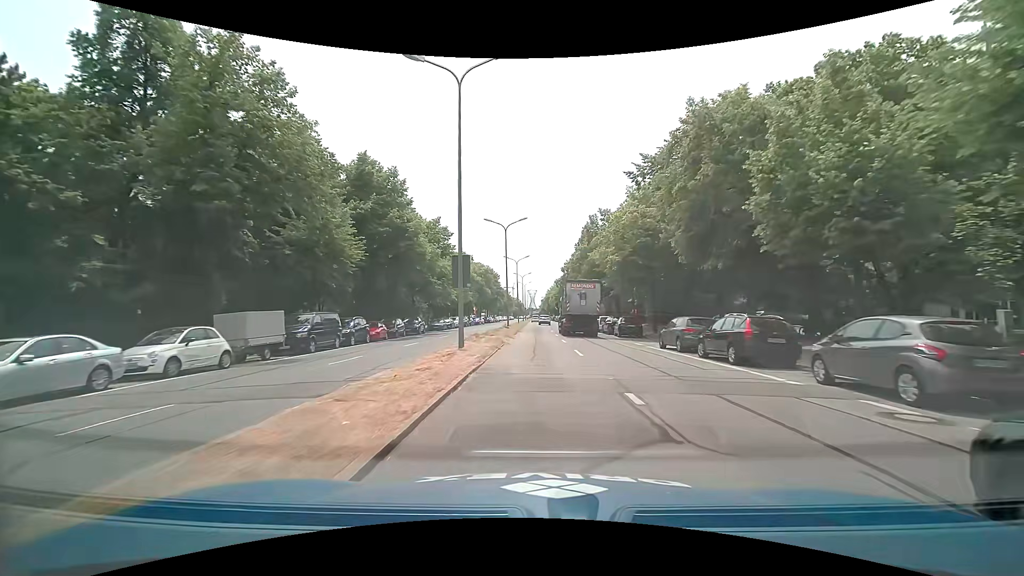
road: primary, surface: asphalt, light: Day
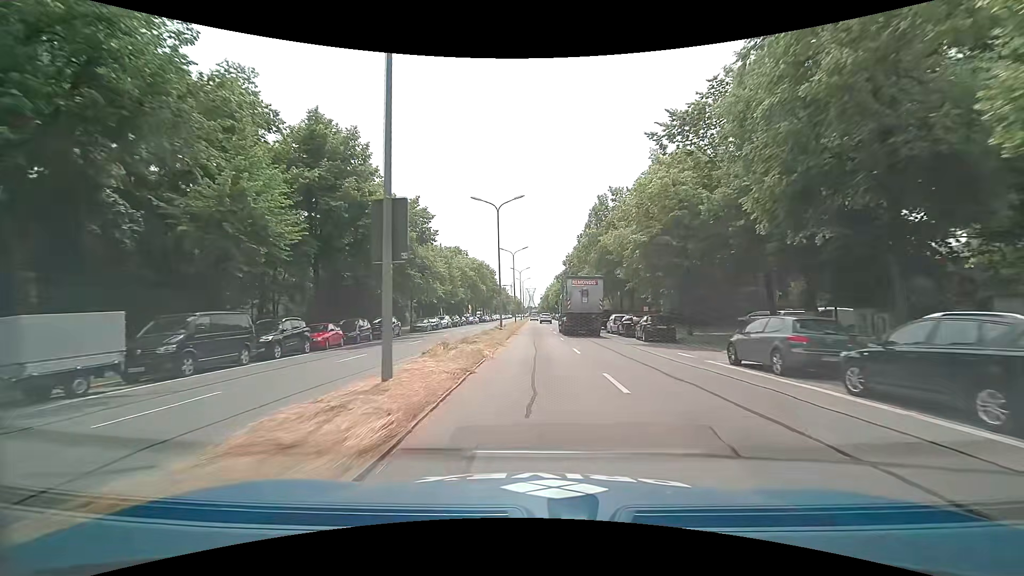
(0.0, +8.5) m; 0°
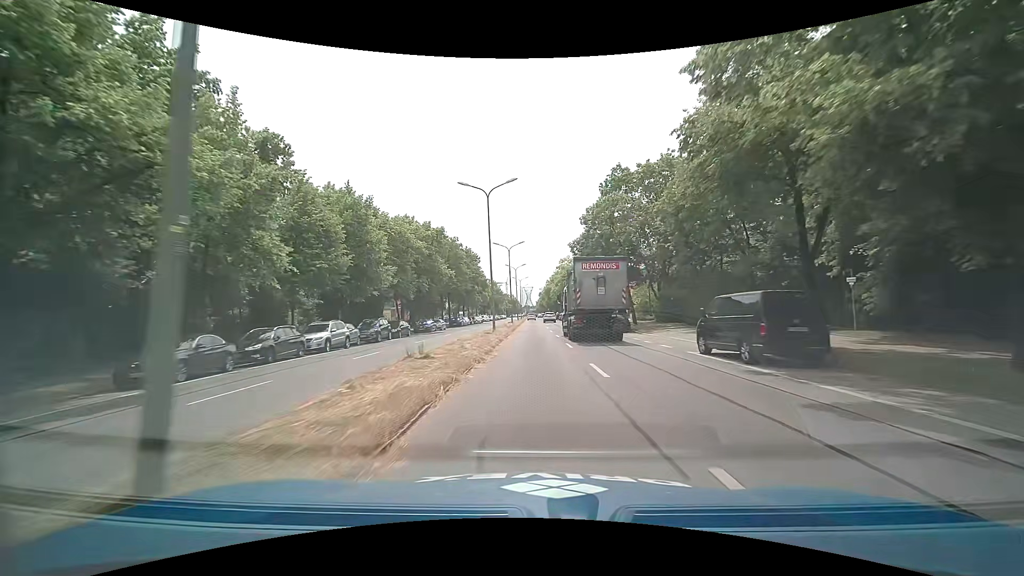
(0.0, +34.9) m; 0°
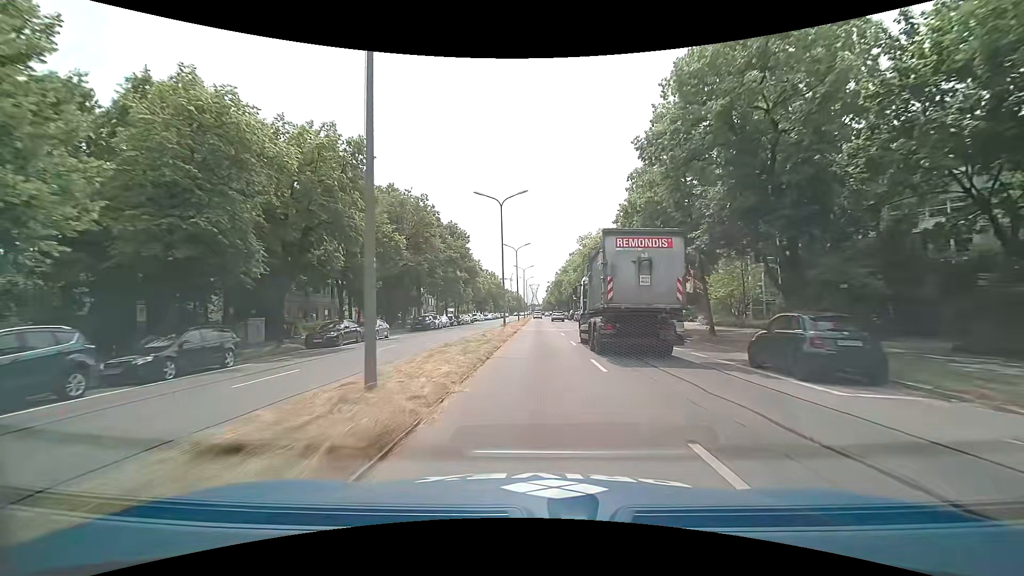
(0.0, +26.4) m; 0°
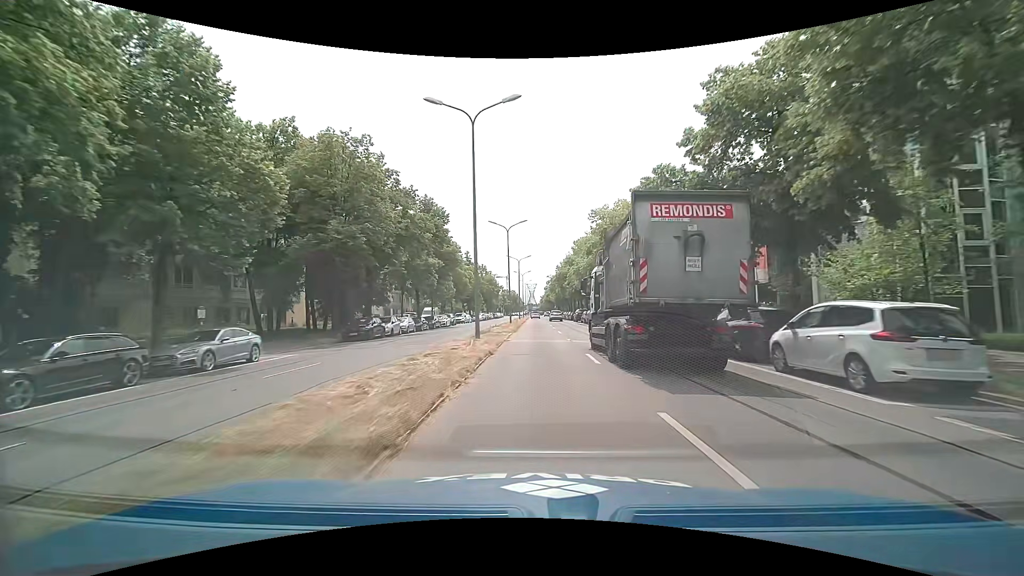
(+0.1, +16.8) m; 0°
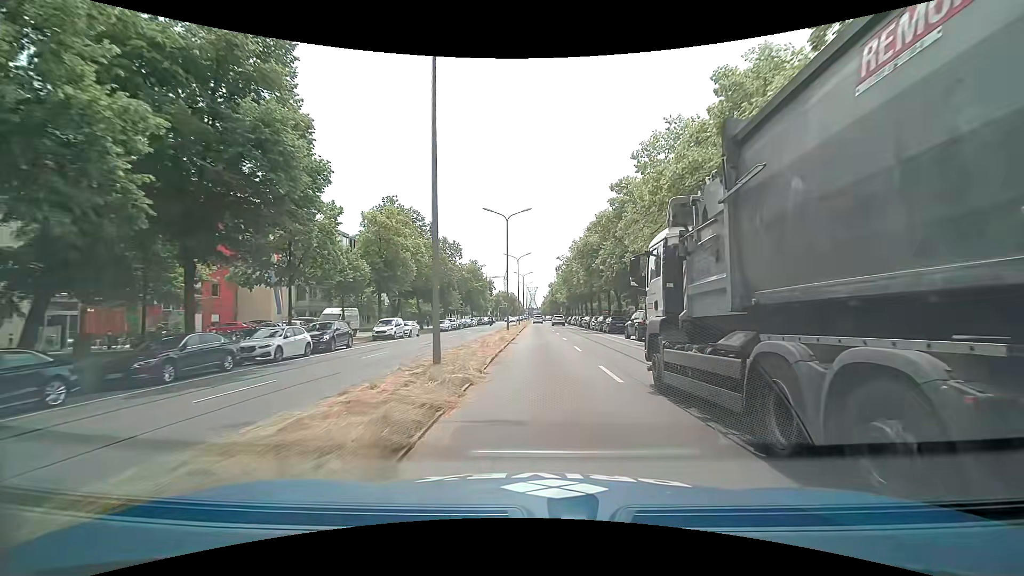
(0.0, +39.6) m; 0°
